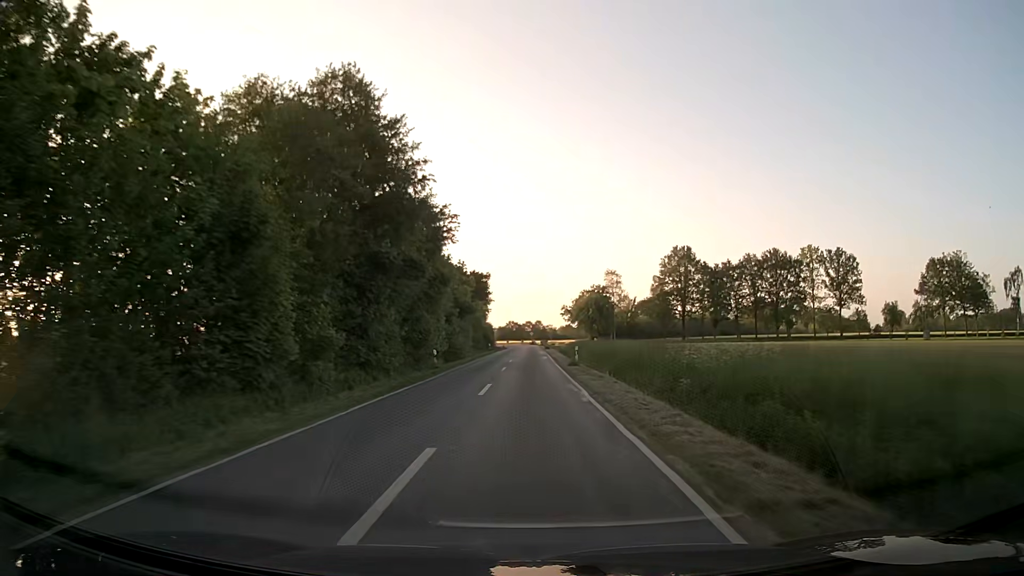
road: secondary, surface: asphalt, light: Day
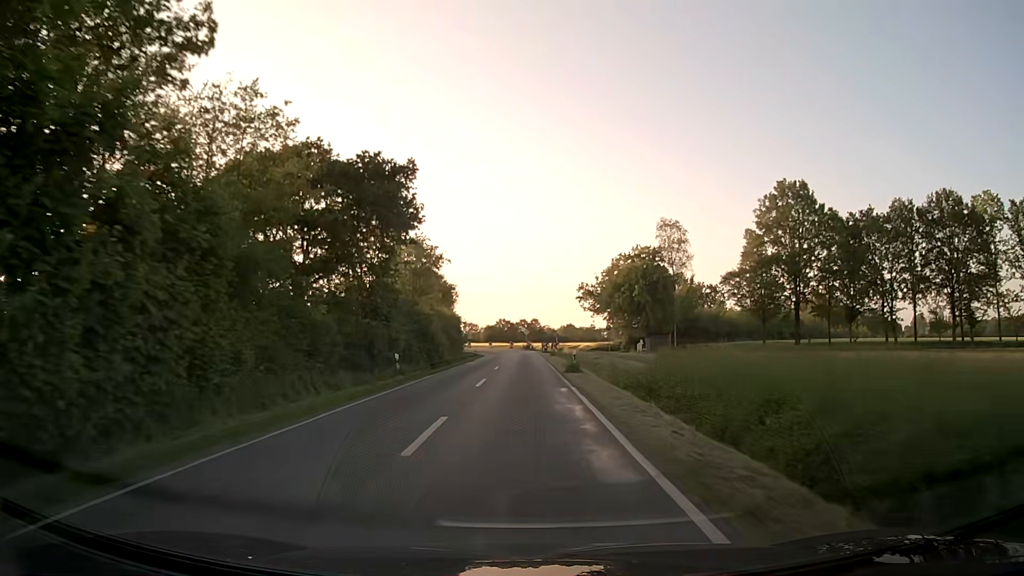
(+0.2, +57.1) m; 0°
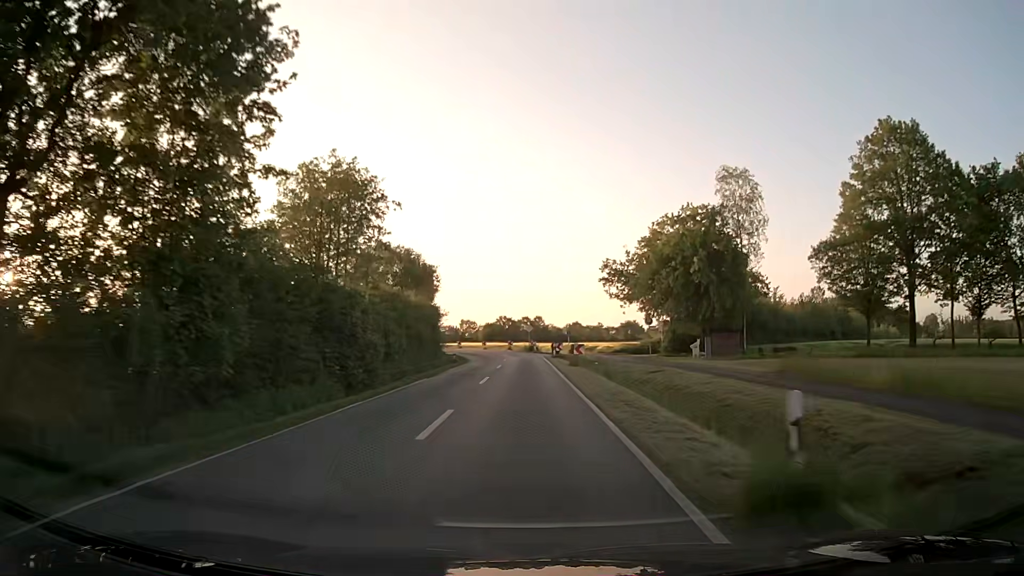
(0.0, +22.9) m; 0°
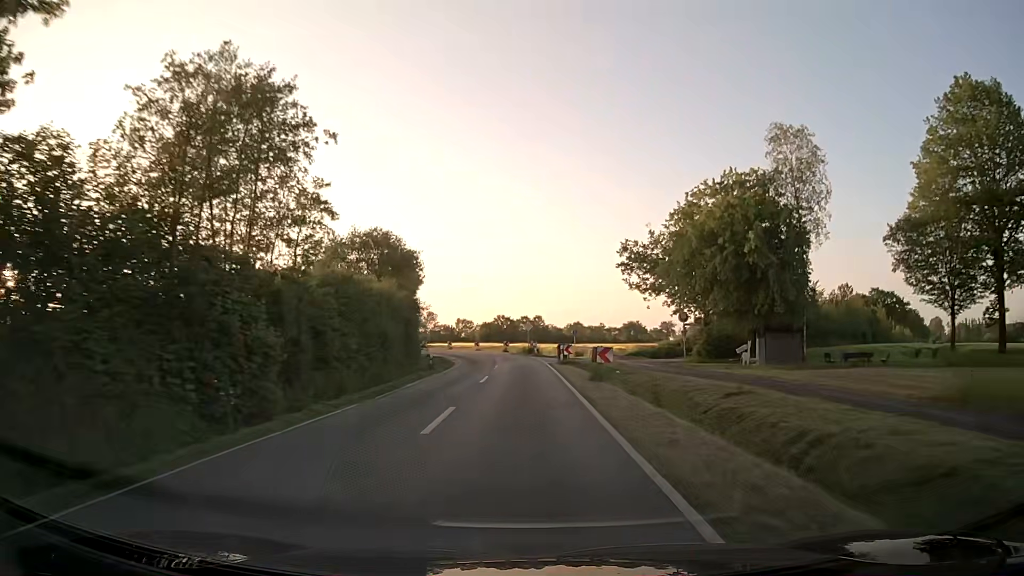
(0.0, +11.4) m; 0°
